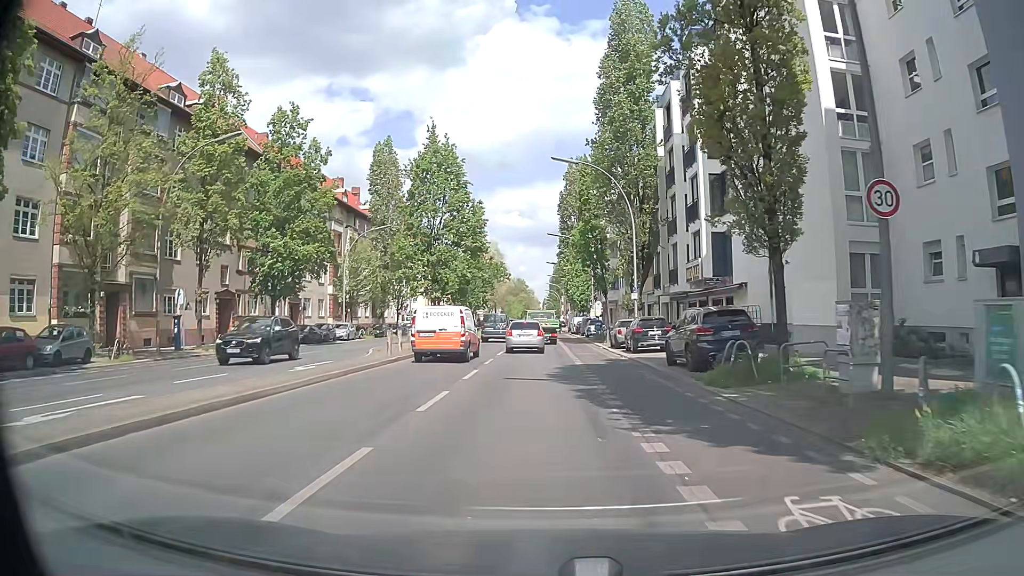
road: secondary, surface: asphalt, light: Day
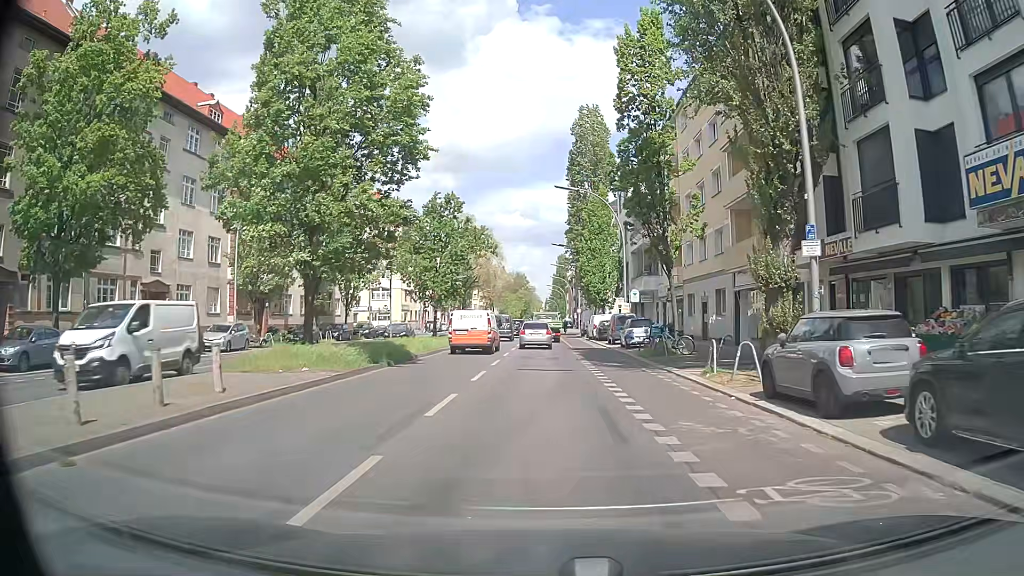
(-0.1, +24.4) m; 0°
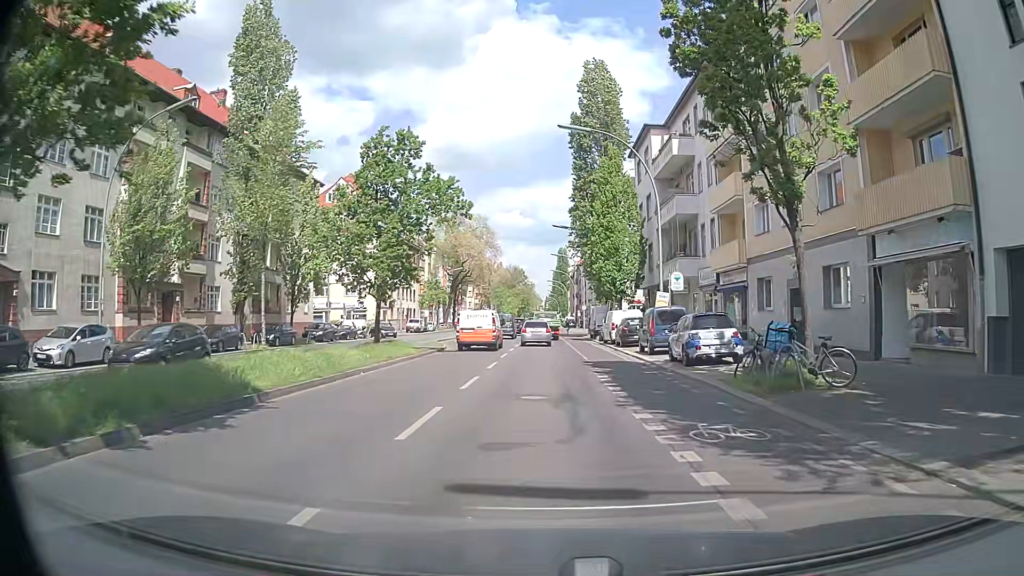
(-0.1, +14.0) m; 0°
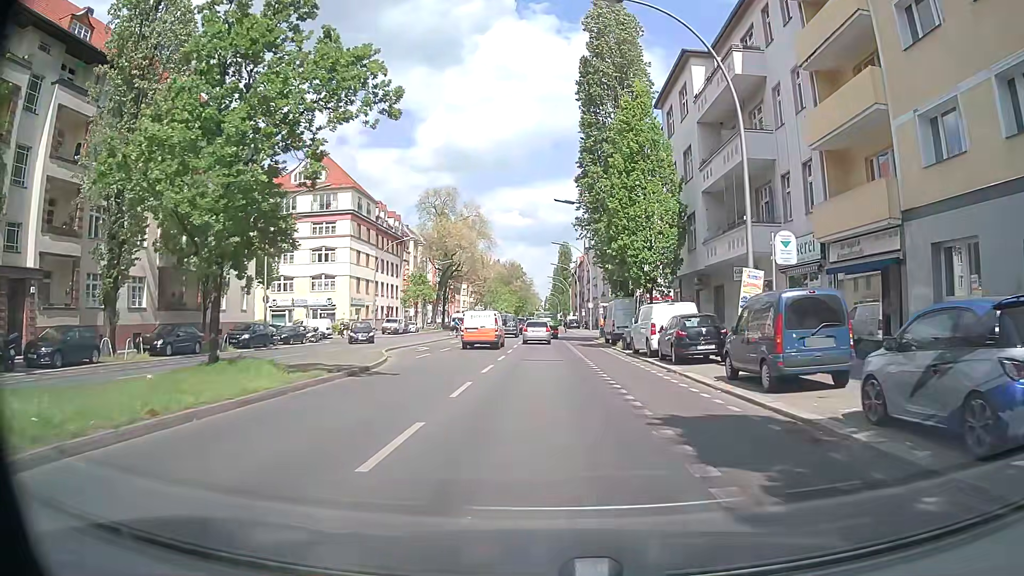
(0.0, +13.7) m; +1°
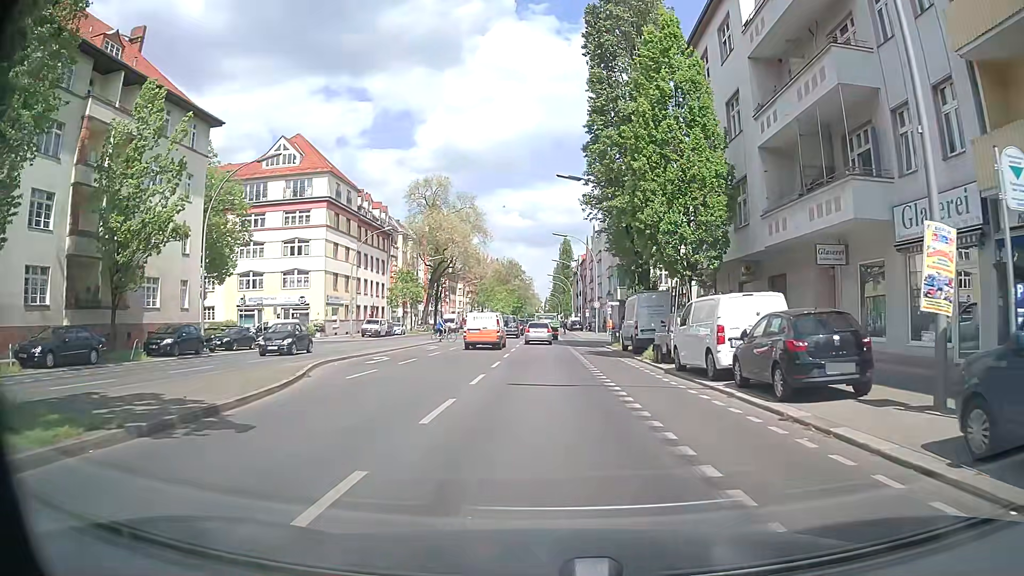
(-0.2, +9.0) m; -1°
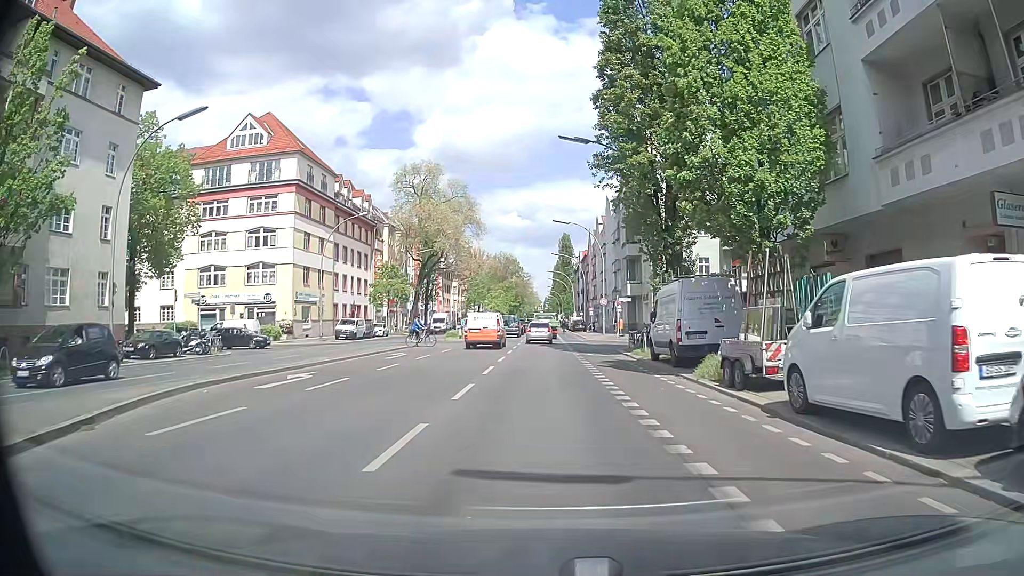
(0.0, +8.9) m; -1°
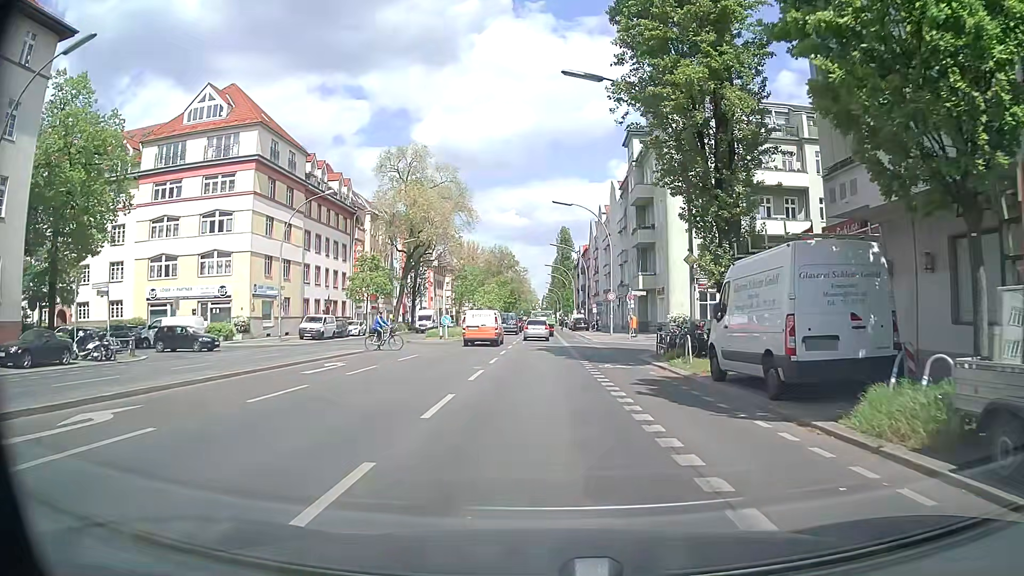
(+0.1, +8.8) m; 0°
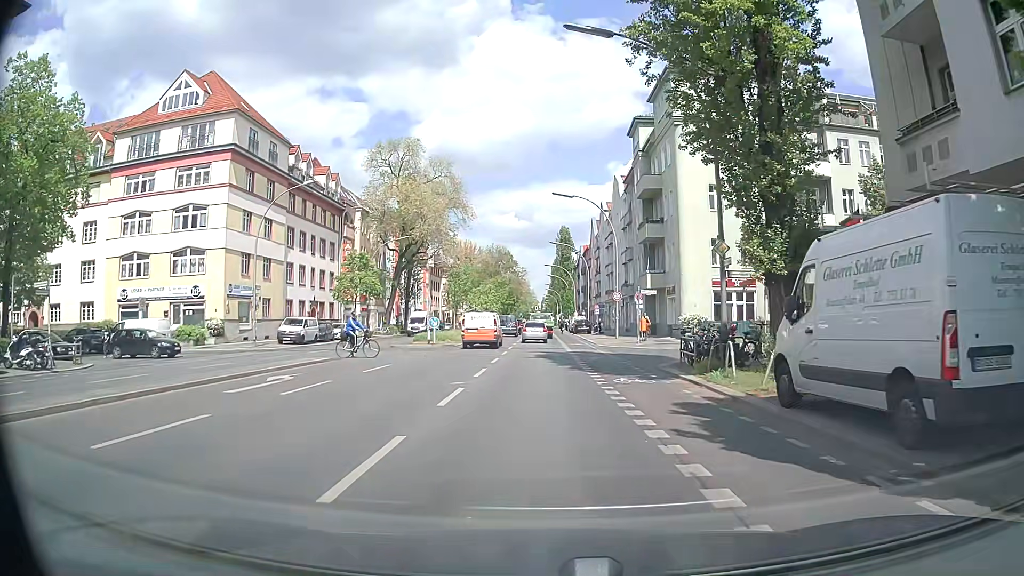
(0.0, +4.4) m; 0°
